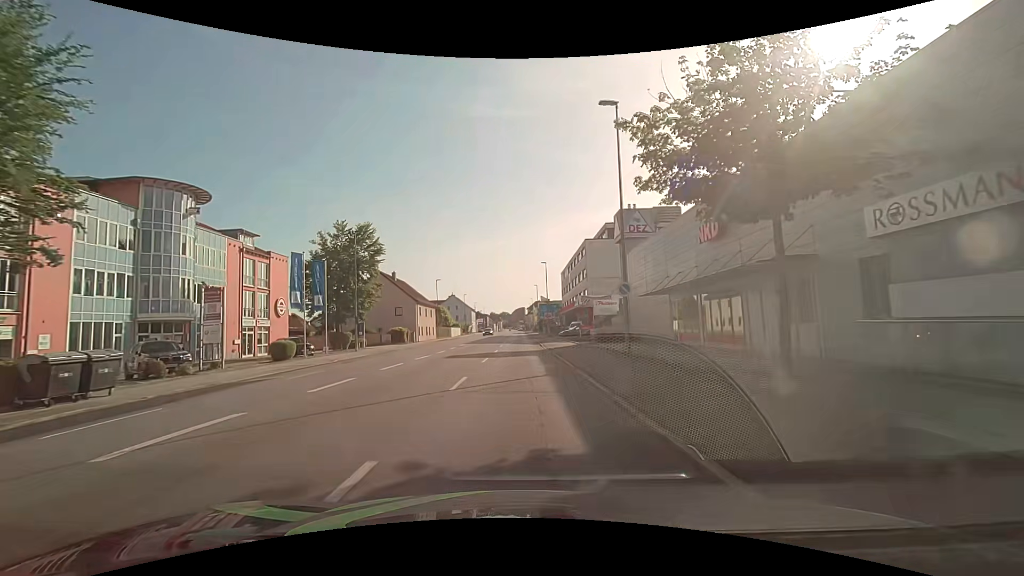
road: tertiary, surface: asphalt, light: Day
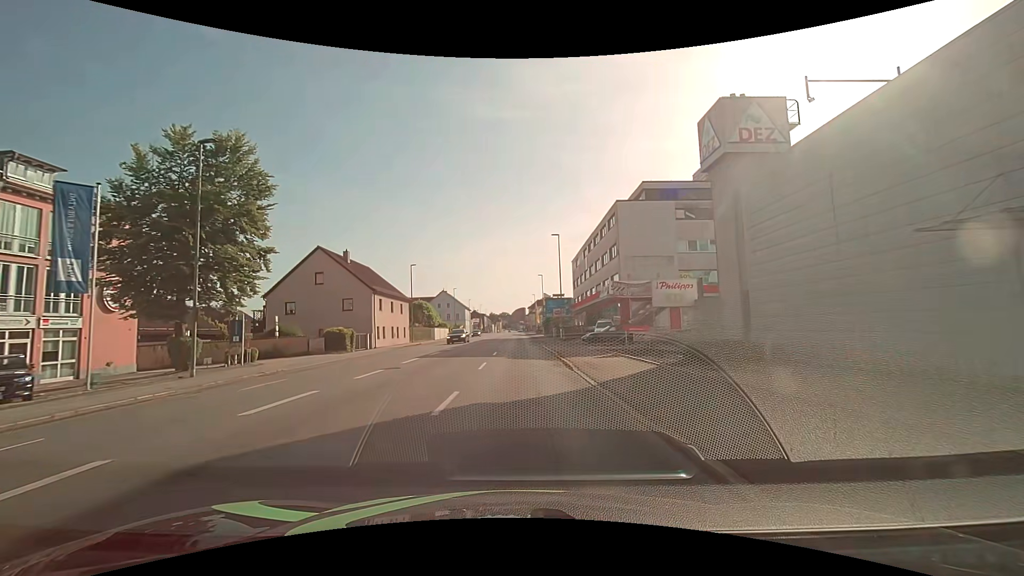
(0.0, +21.2) m; 0°
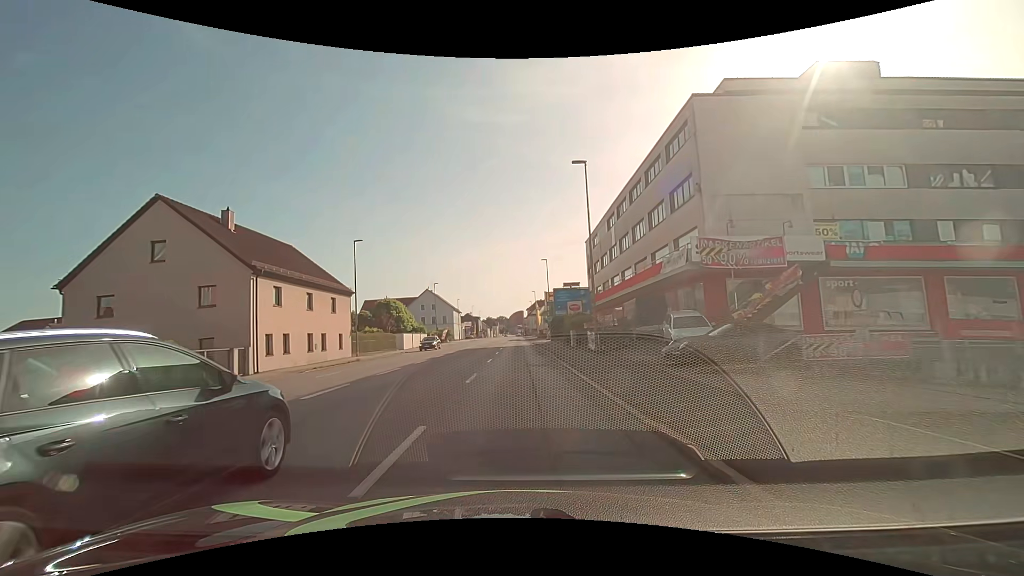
(0.0, +21.6) m; 0°
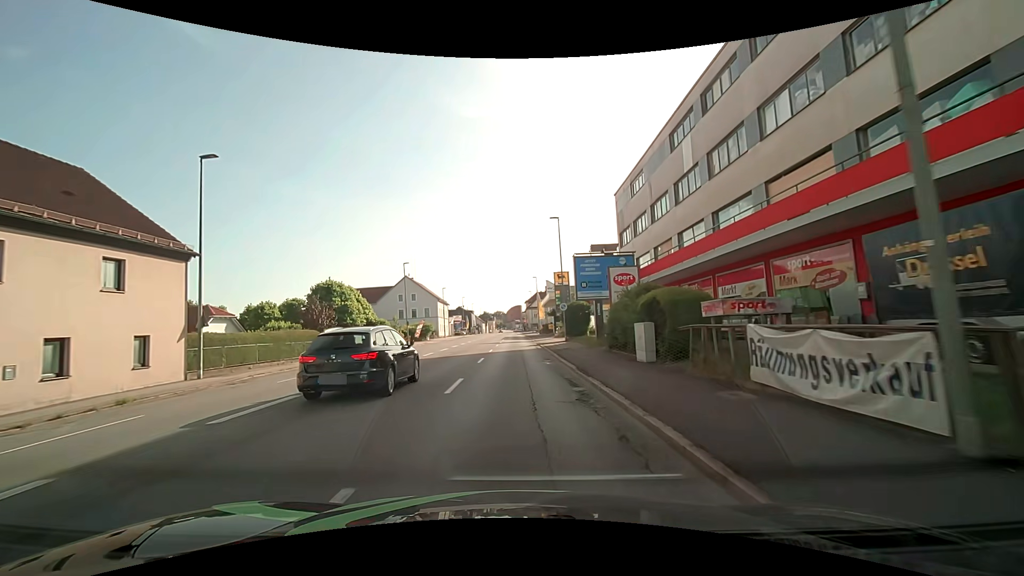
(+0.1, +21.1) m; 0°
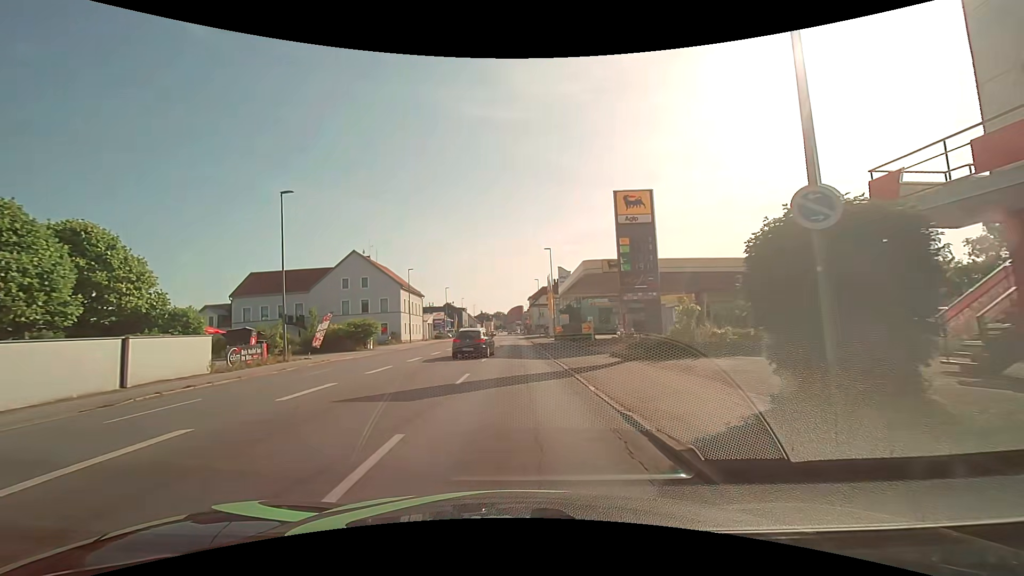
(+0.1, +33.9) m; +1°
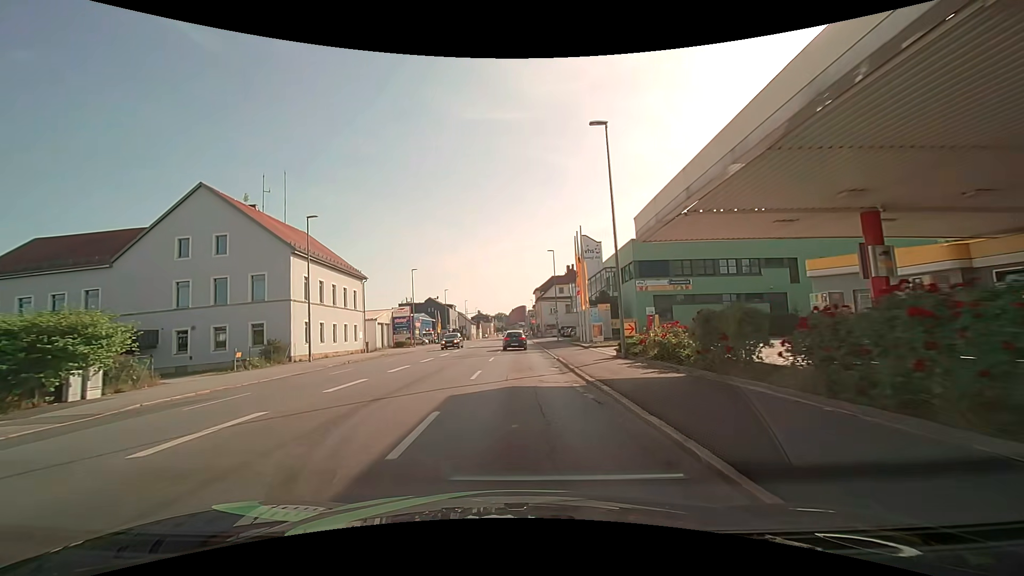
(-0.4, +34.2) m; -1°
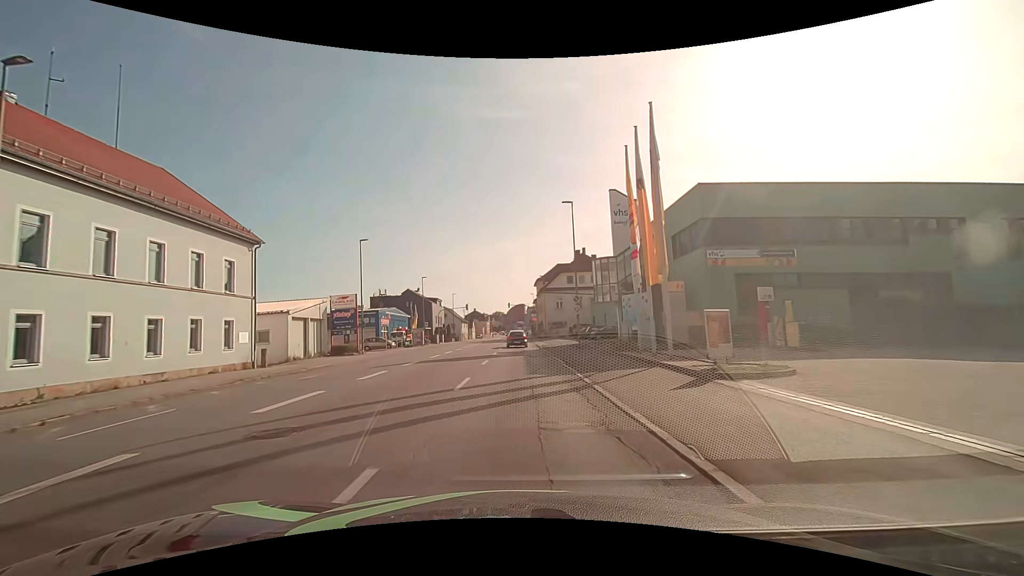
(+0.3, +21.2) m; +1°
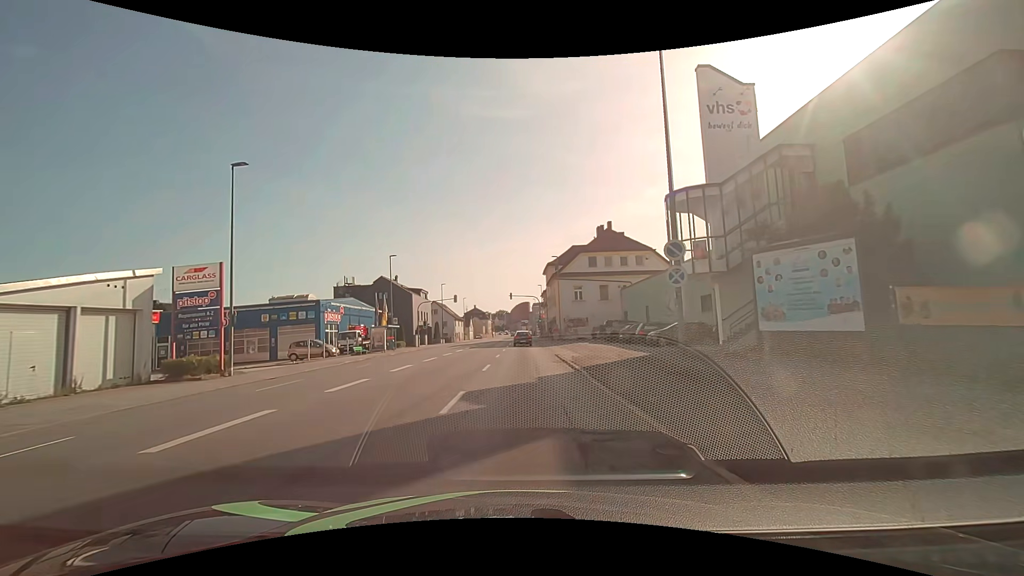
(0.0, +21.1) m; 0°
